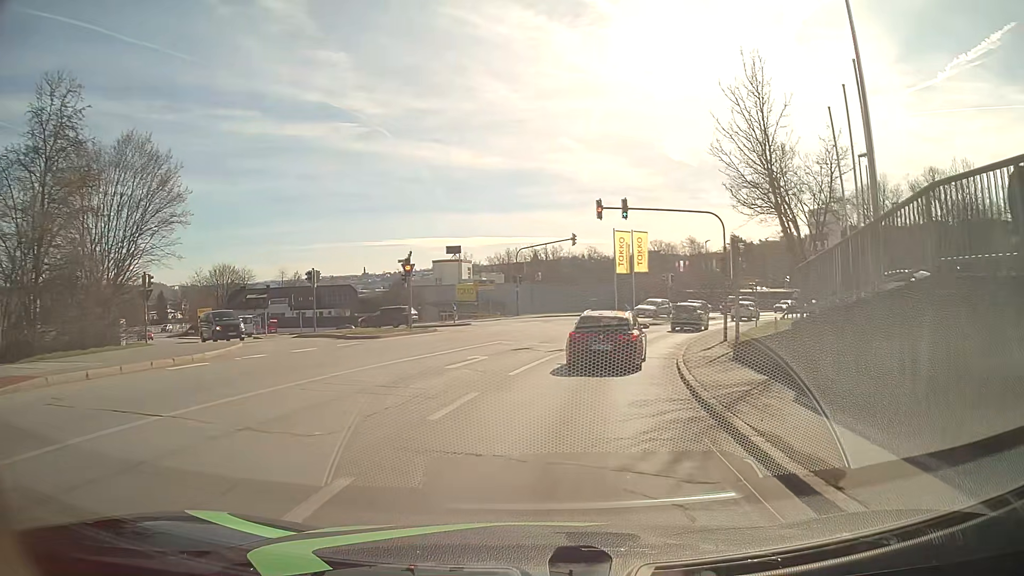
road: tertiary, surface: asphalt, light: Day
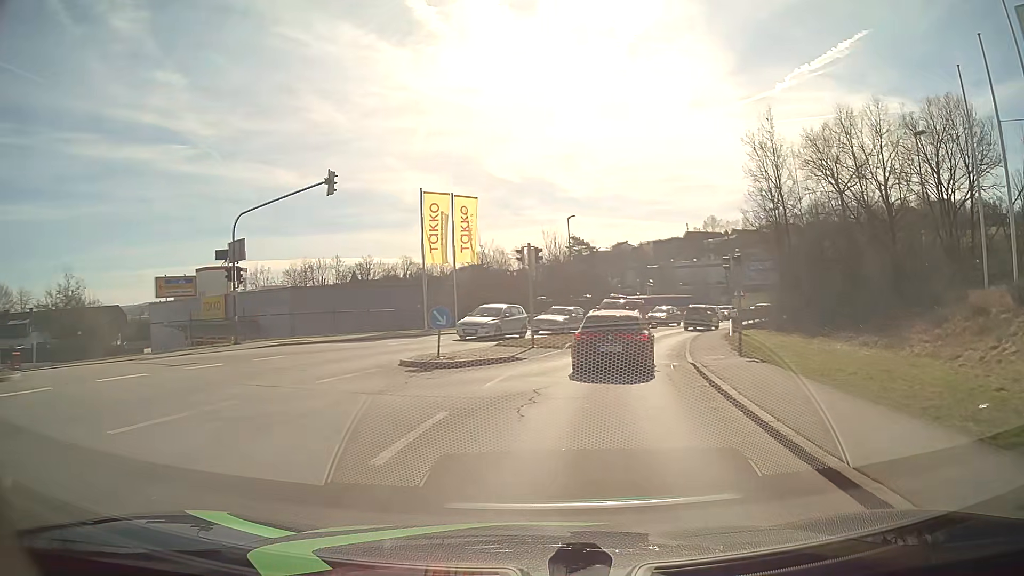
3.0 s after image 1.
(+3.2, +27.1) m; +14°
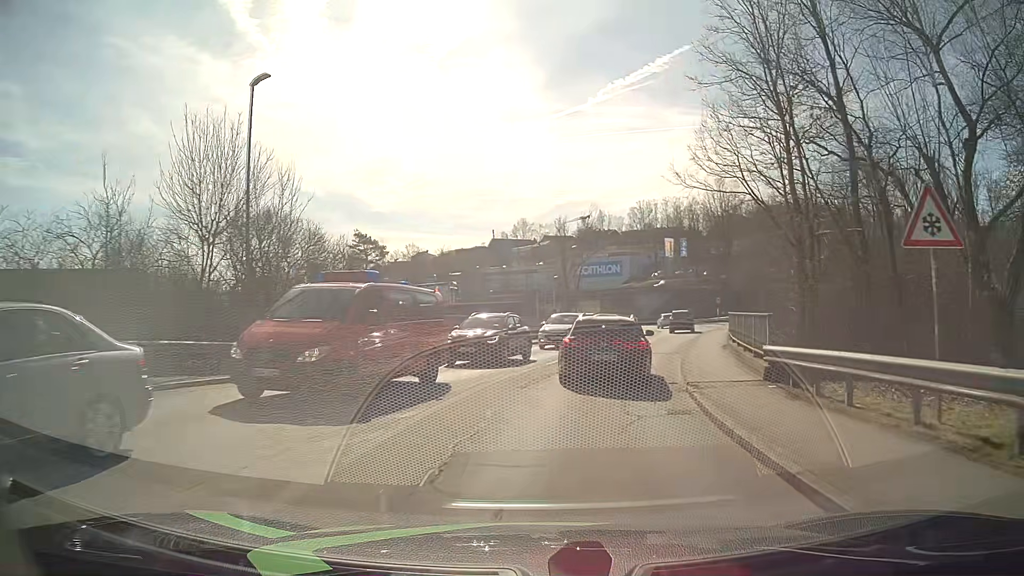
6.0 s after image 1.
(+4.5, +30.7) m; +17°
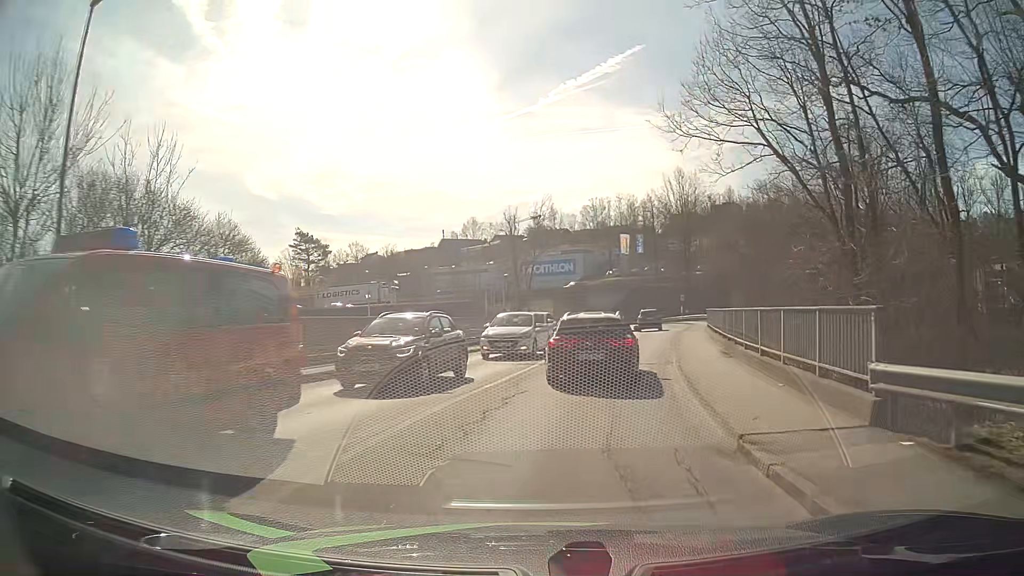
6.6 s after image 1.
(+0.2, +6.2) m; +4°
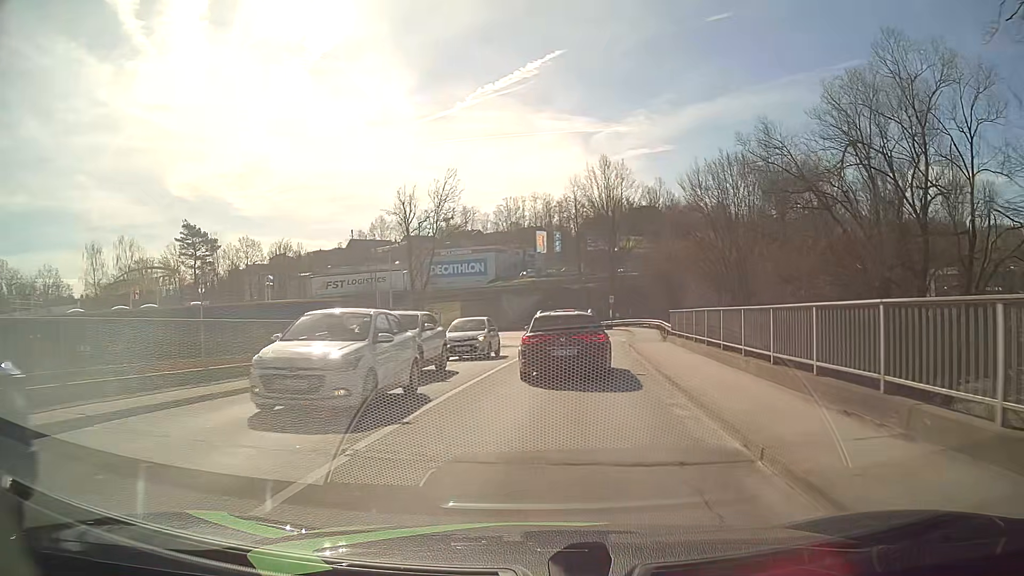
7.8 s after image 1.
(+0.8, +12.3) m; +7°
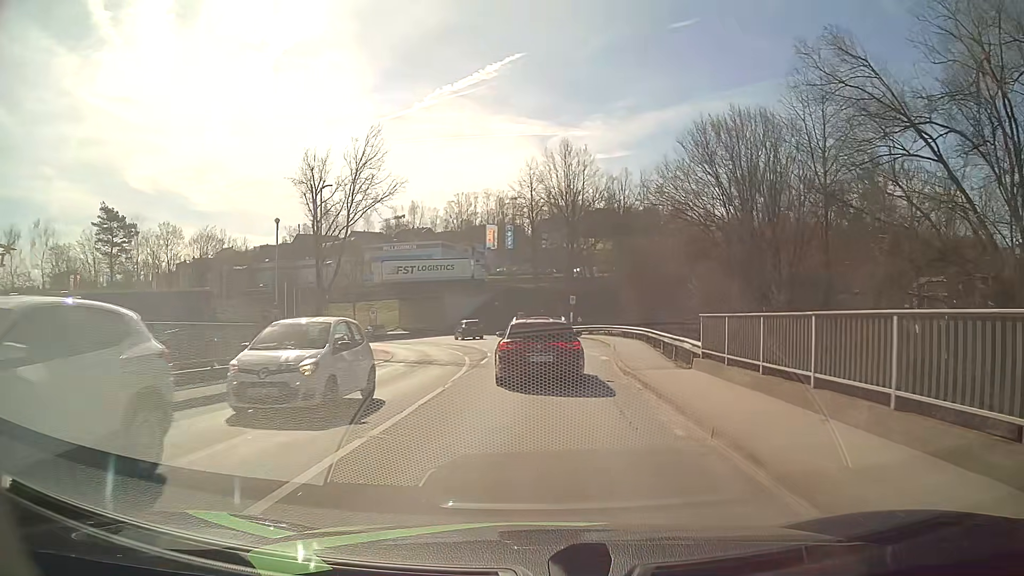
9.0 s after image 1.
(+0.6, +12.1) m; +4°
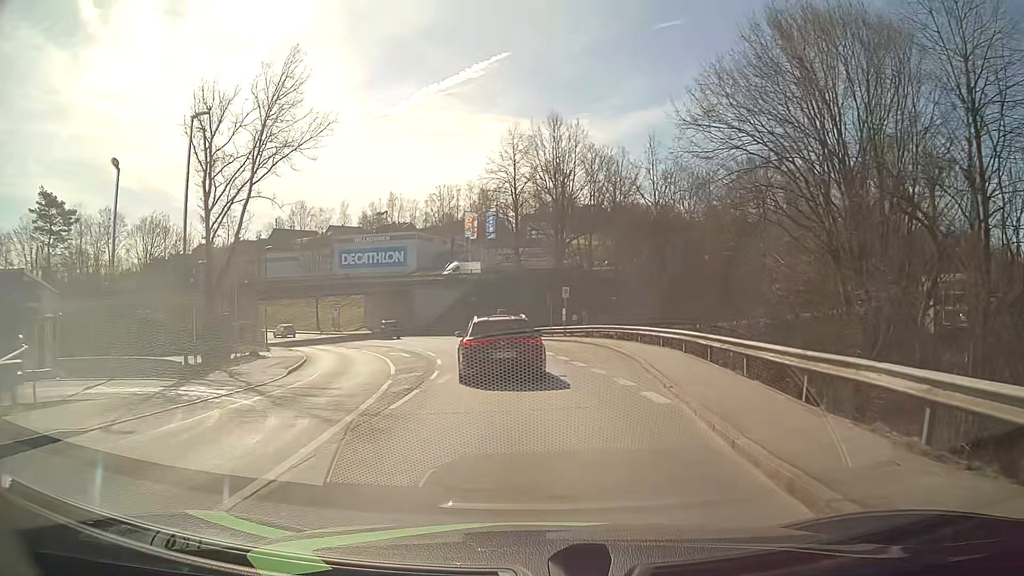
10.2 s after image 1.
(+0.3, +12.4) m; +2°
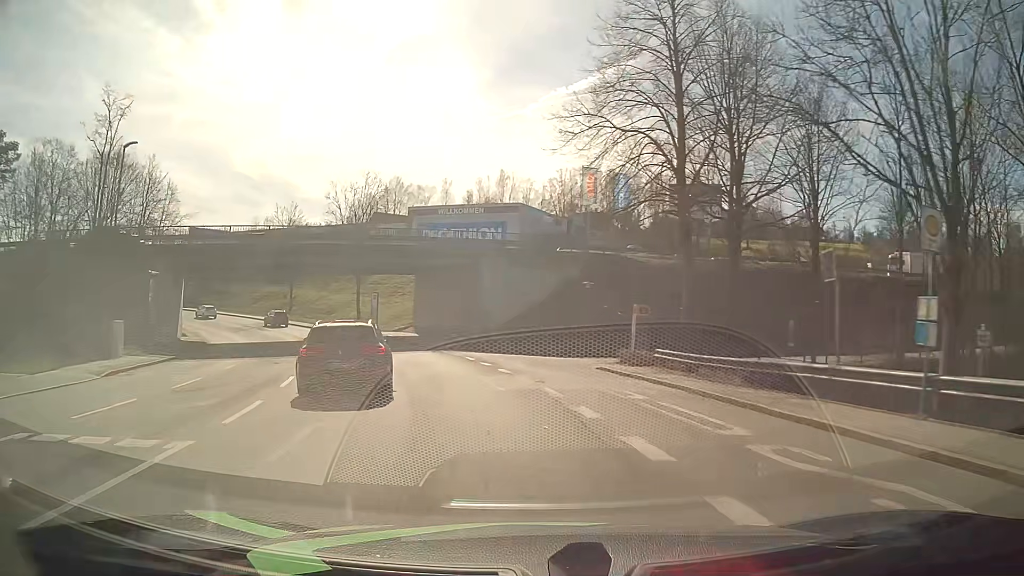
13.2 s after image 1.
(-1.9, +33.3) m; -10°
(-1, +10) (-2, +20) (-5, +29) (-9, +39) (-13, +48) (-19, +56) (-24, +64) (-31, +72) (-38, +79) (-46, +85) m
